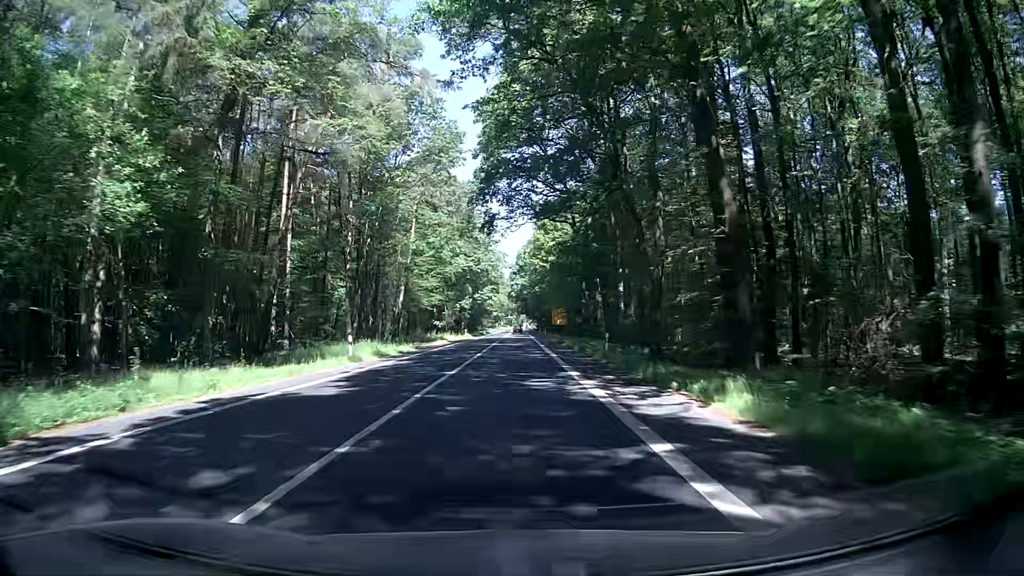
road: secondary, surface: asphalt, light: Day
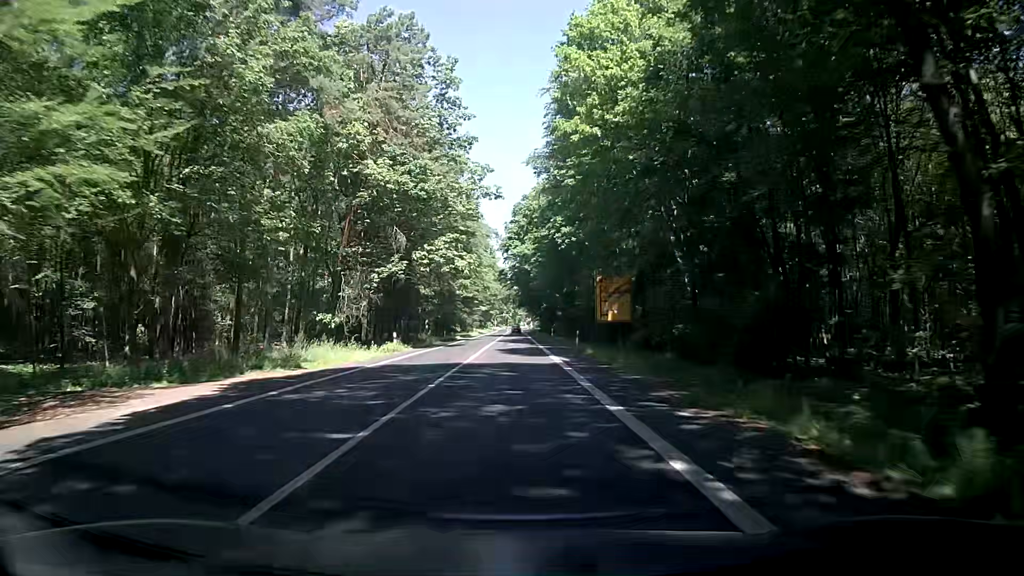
(-0.5, +56.3) m; 0°
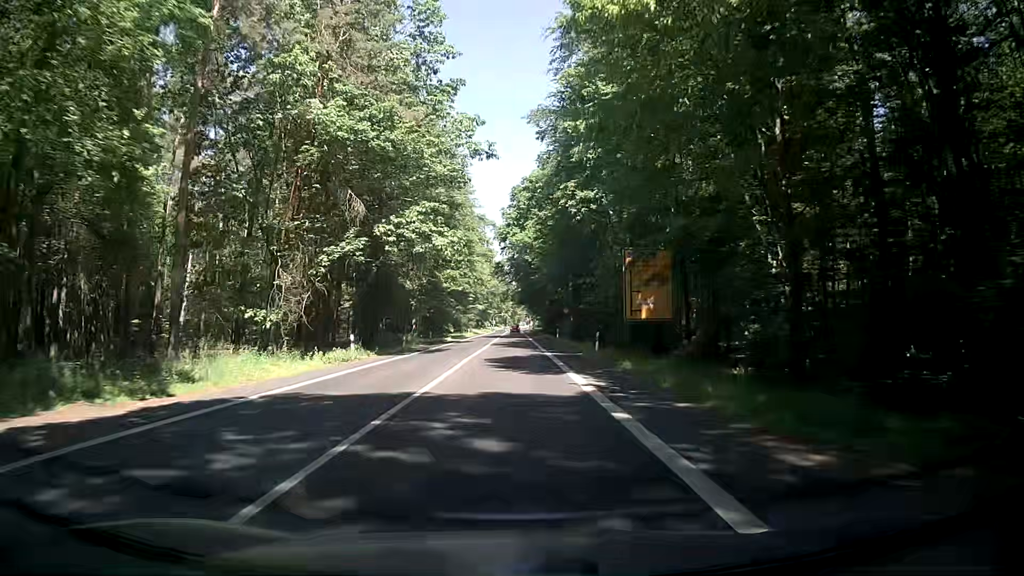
(-0.1, +11.3) m; +1°
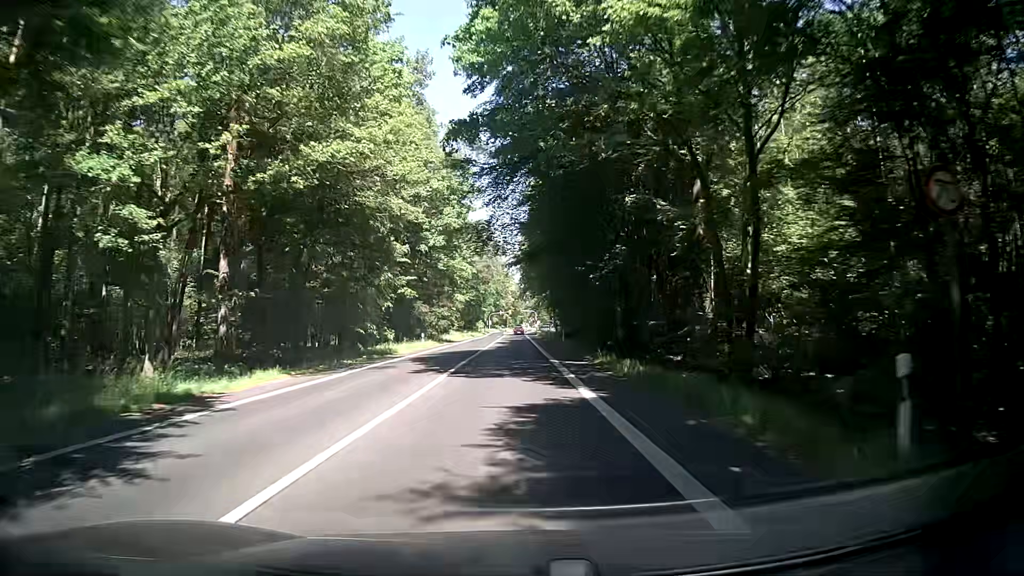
(-1.3, +56.4) m; -1°
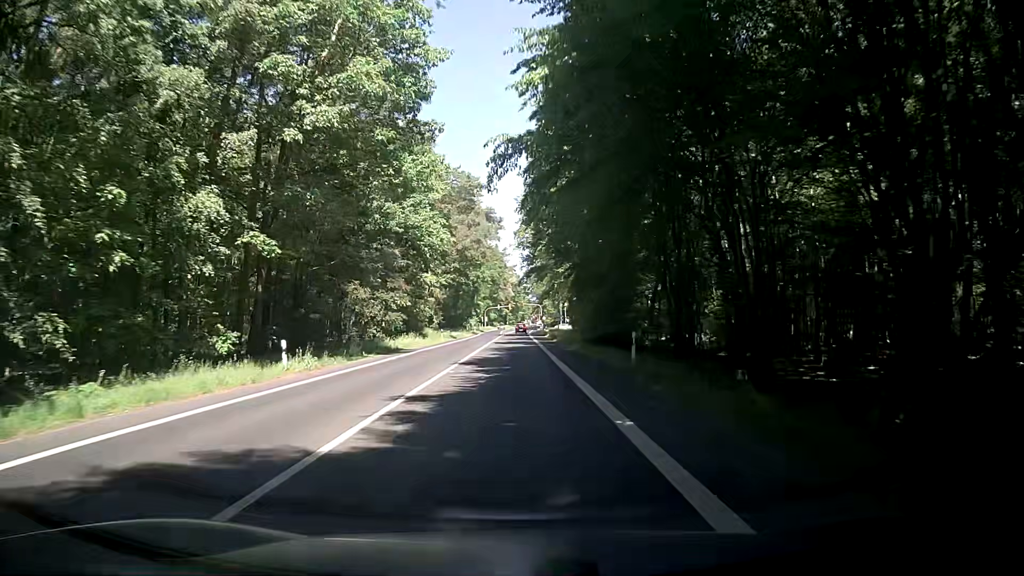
(-0.7, +33.9) m; -1°
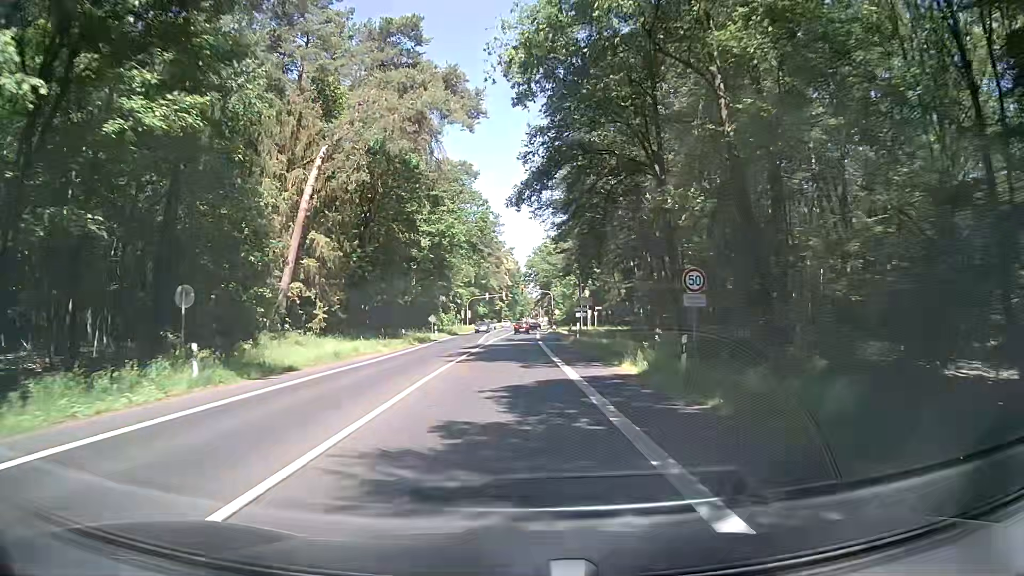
(+0.1, +56.3) m; 0°
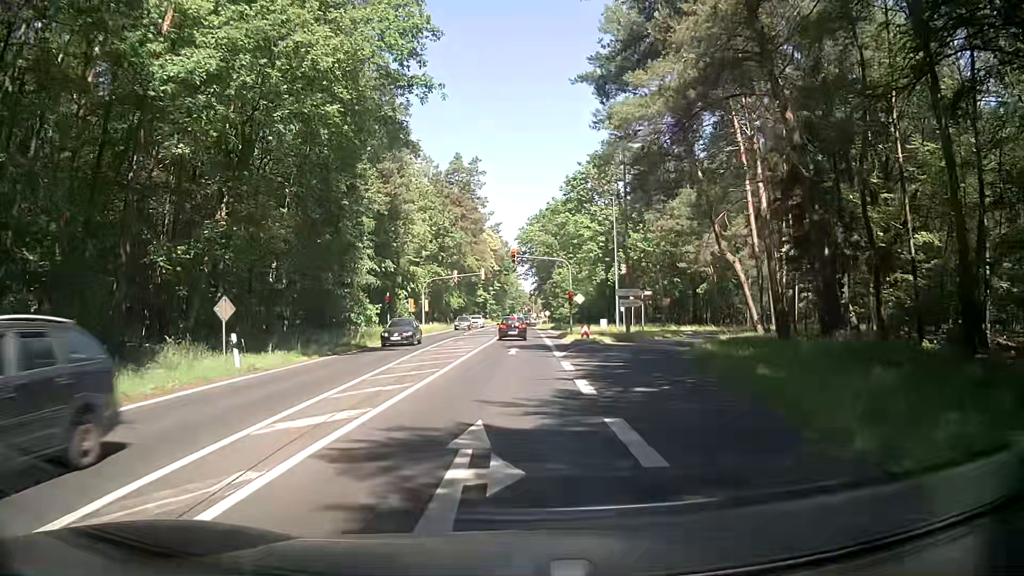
(+0.4, +45.7) m; 0°
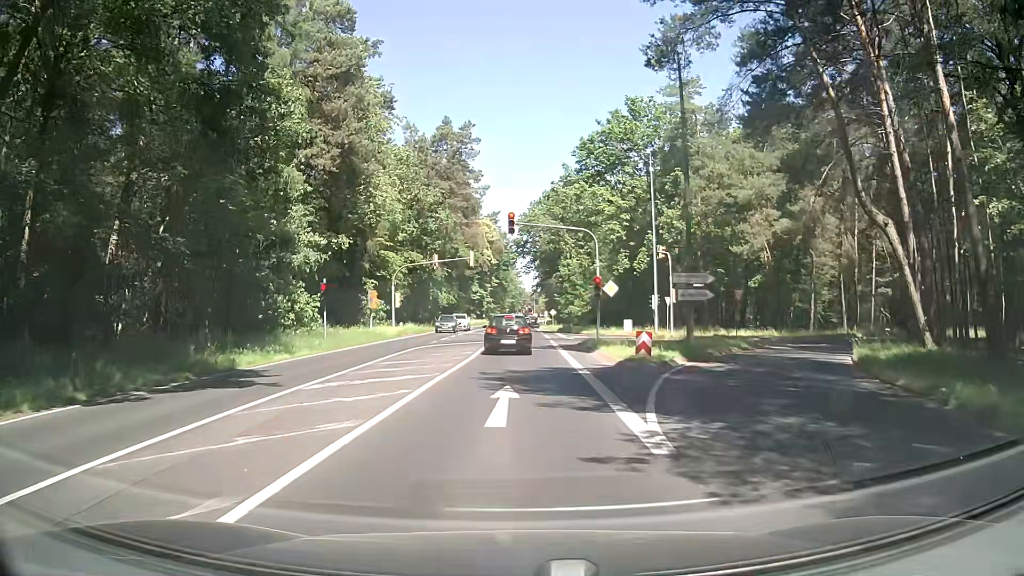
(+0.3, +16.8) m; +1°
